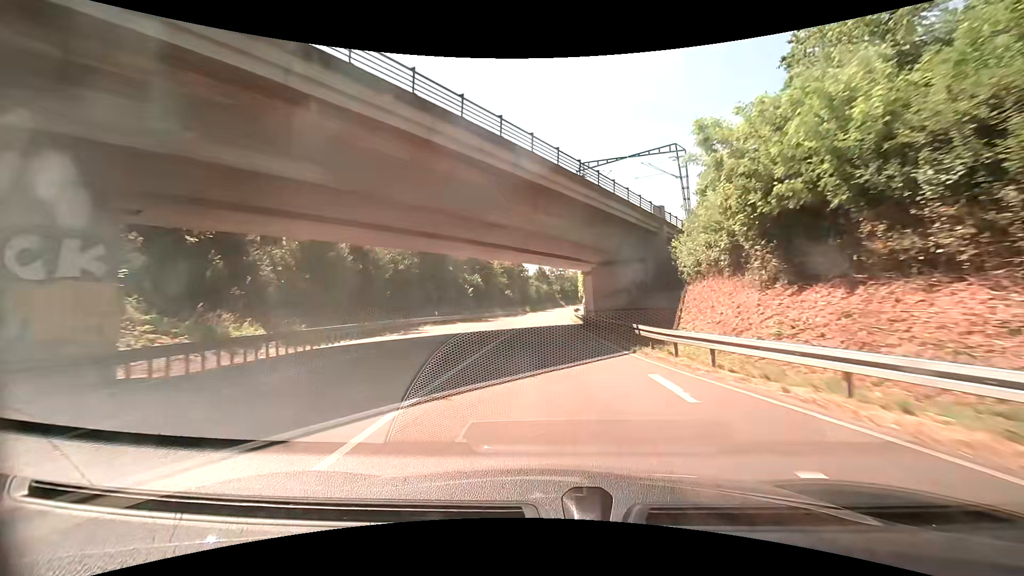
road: primary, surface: asphalt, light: Day
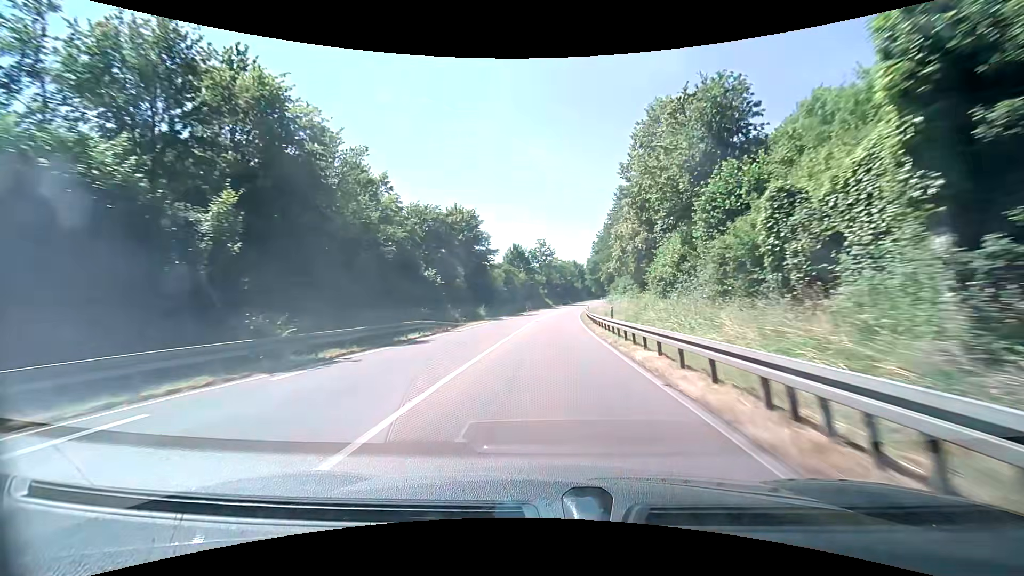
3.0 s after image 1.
(+1.3, +61.3) m; +2°
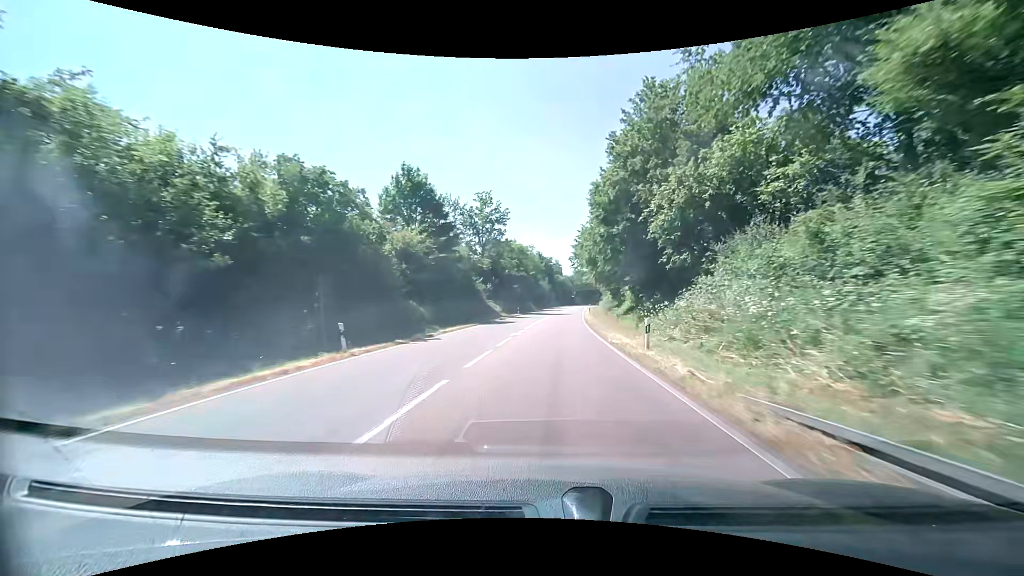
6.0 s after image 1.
(+2.2, +62.9) m; +4°
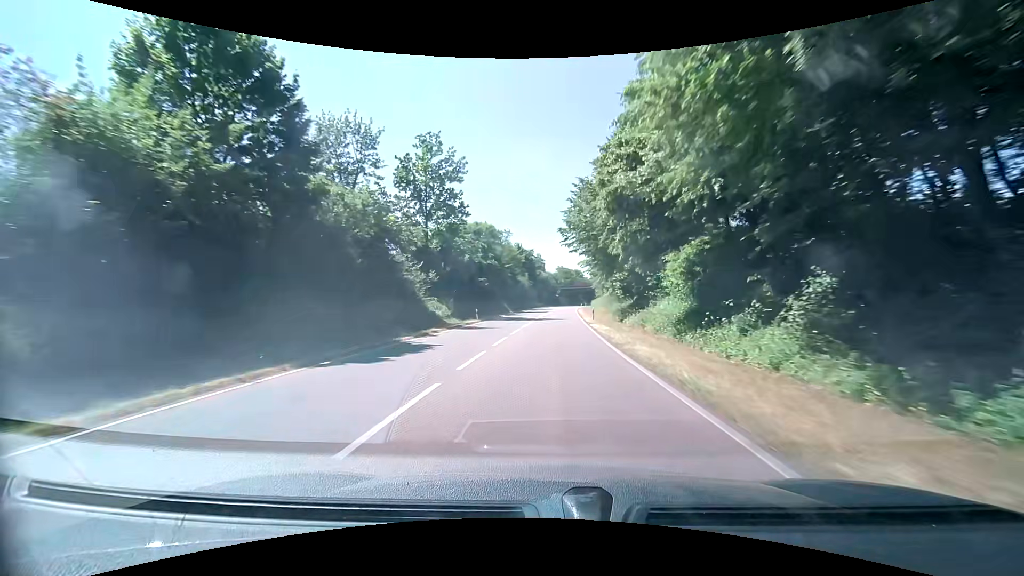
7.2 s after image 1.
(+0.5, +25.4) m; +2°
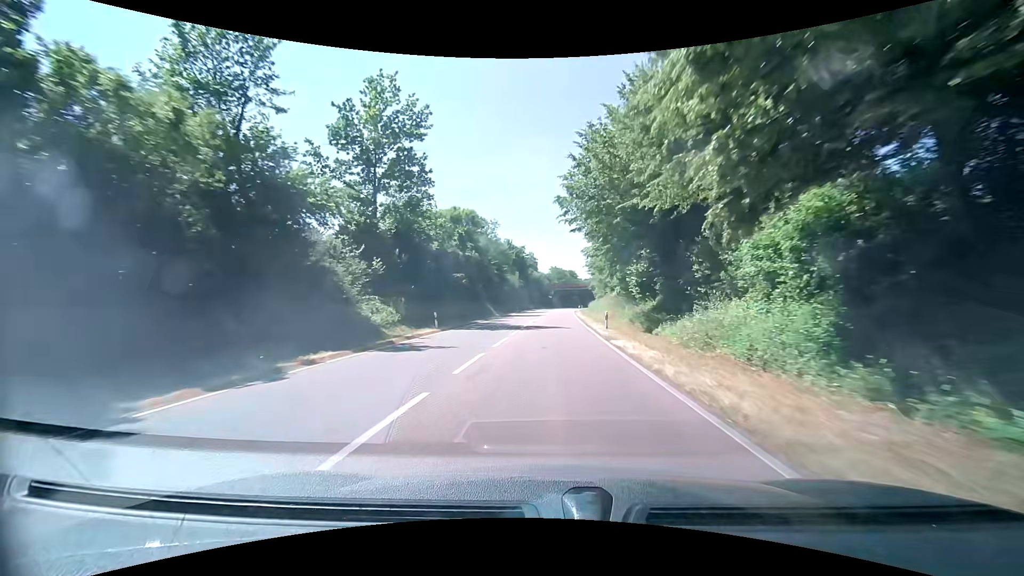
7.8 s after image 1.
(0.0, +12.7) m; +1°
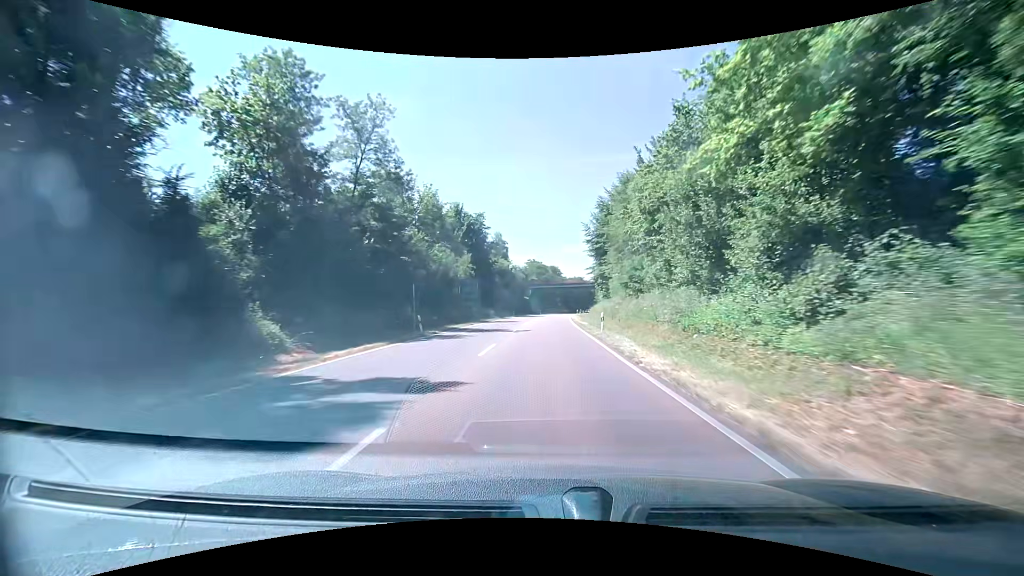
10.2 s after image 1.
(+1.1, +51.0) m; +2°
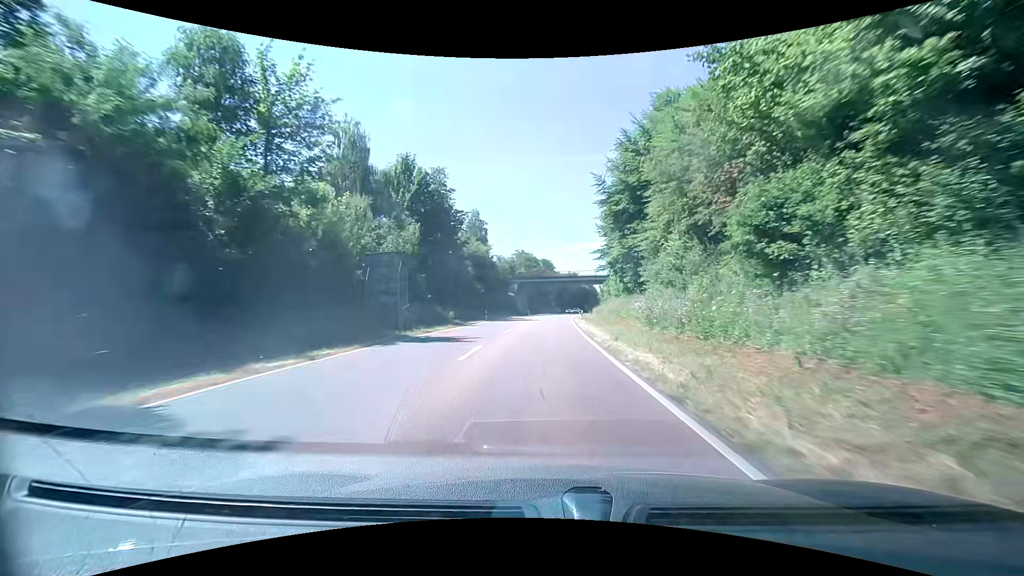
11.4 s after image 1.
(+0.3, +25.5) m; +1°
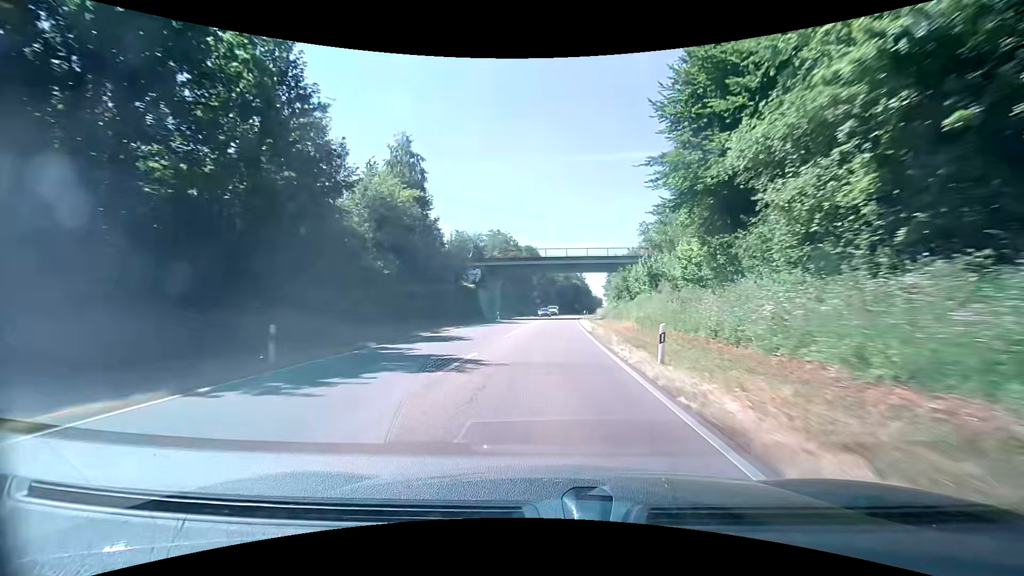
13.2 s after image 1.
(+0.5, +38.0) m; +1°
(0, +10) (0, +20) (+1, +30) (+1, +40) (+2, +50) (+2, +60) (+3, +70) (+4, +80) (+5, +90) (+6, +100) m
